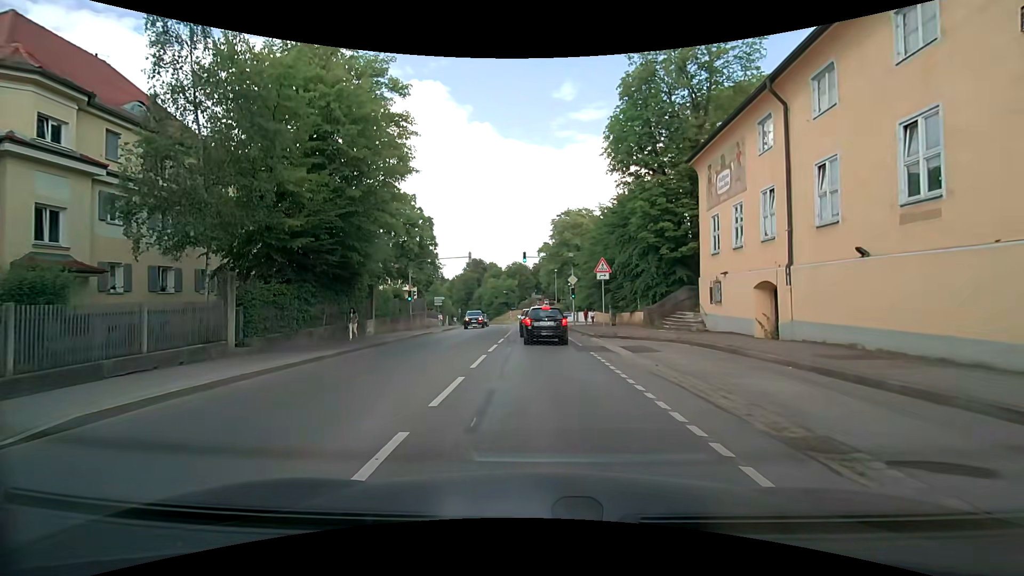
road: secondary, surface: asphalt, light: Day
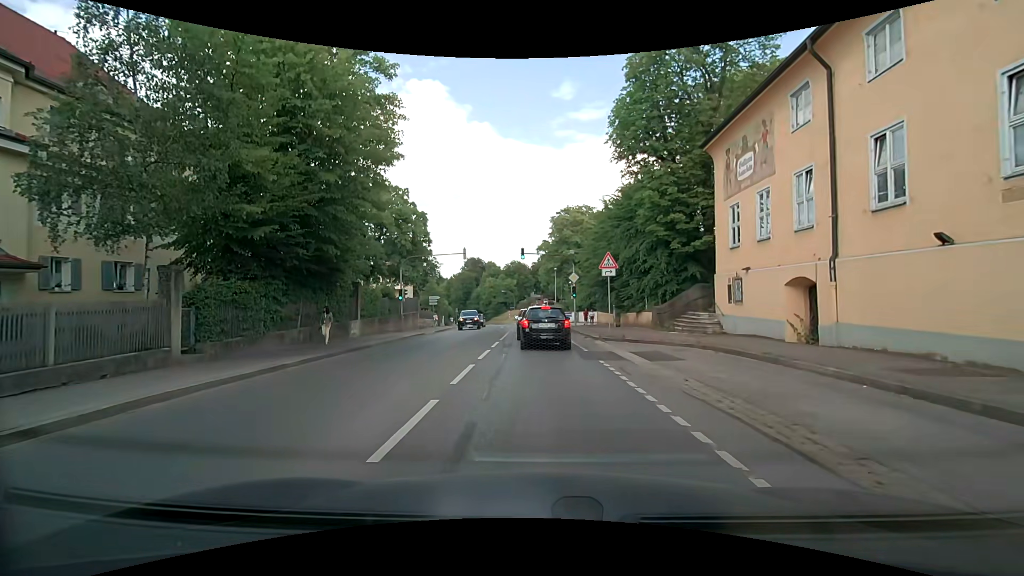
(0.0, +2.4) m; +1°
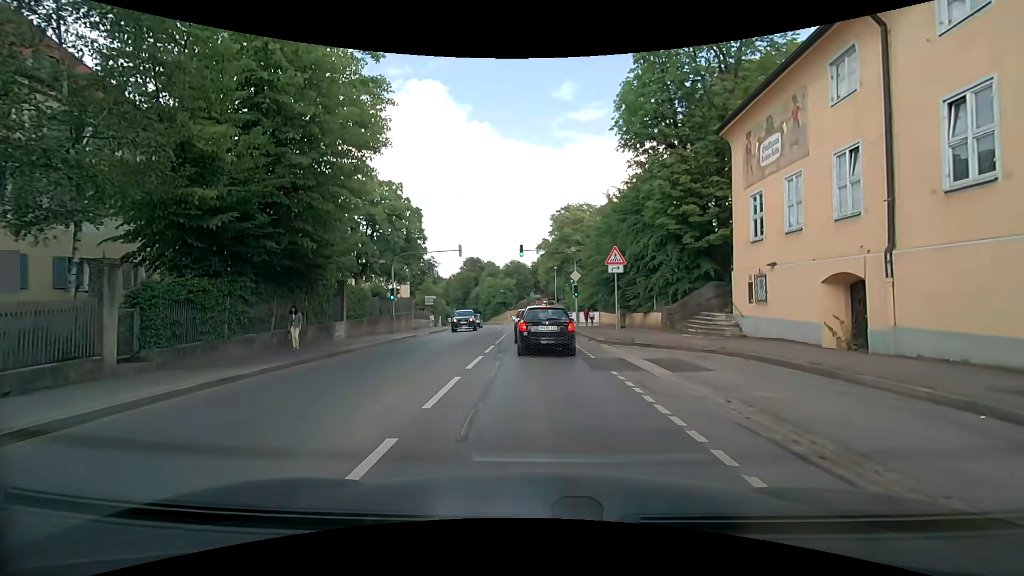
(0.0, +2.1) m; -2°
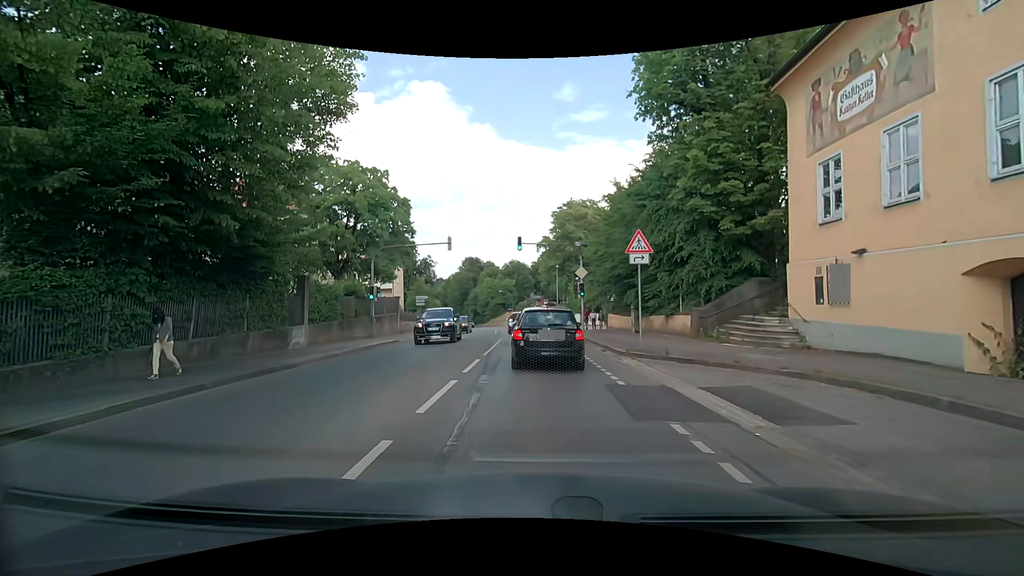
(+0.1, +4.5) m; +1°
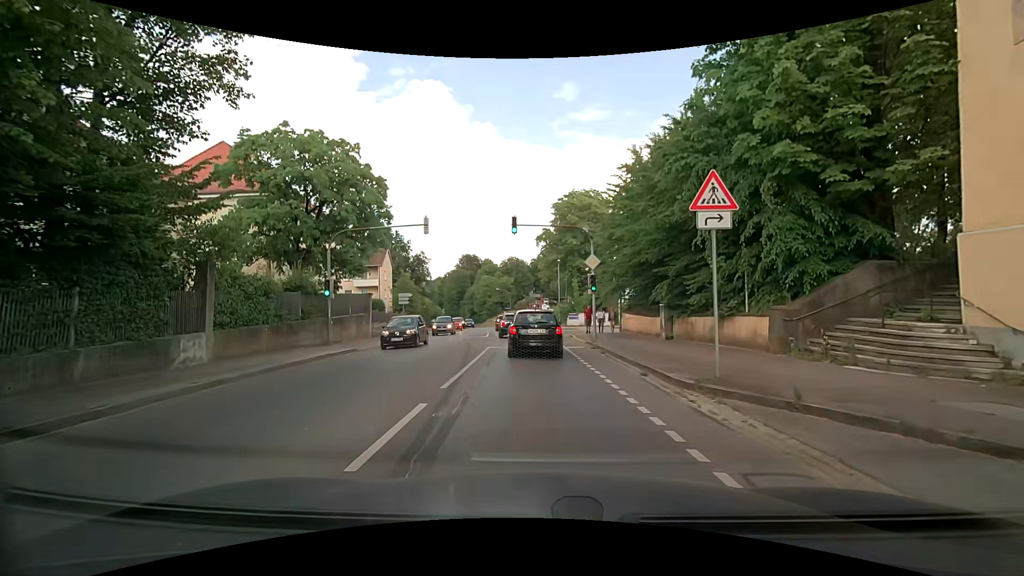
(0.0, +6.9) m; +1°
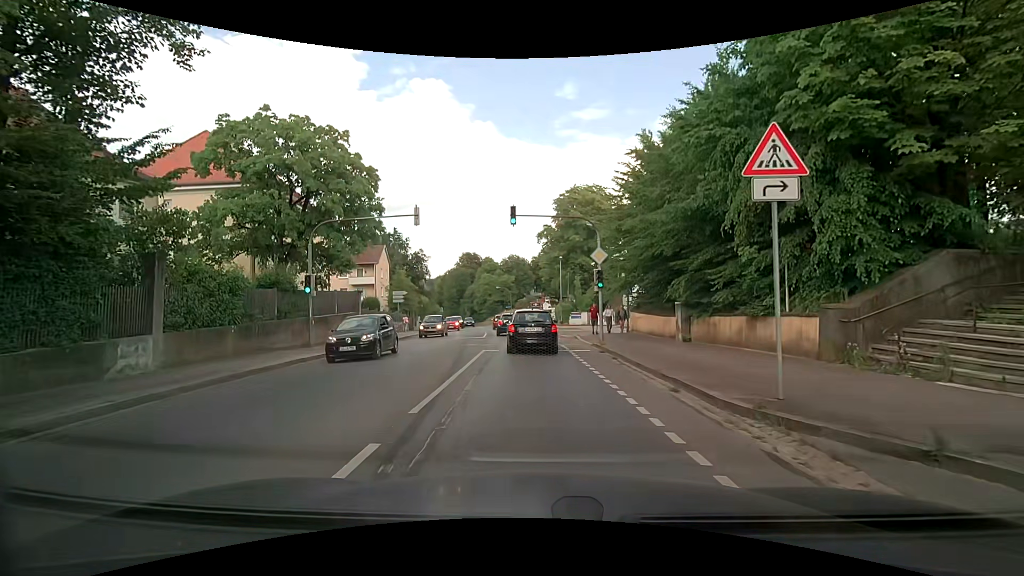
(-0.1, +2.3) m; -2°
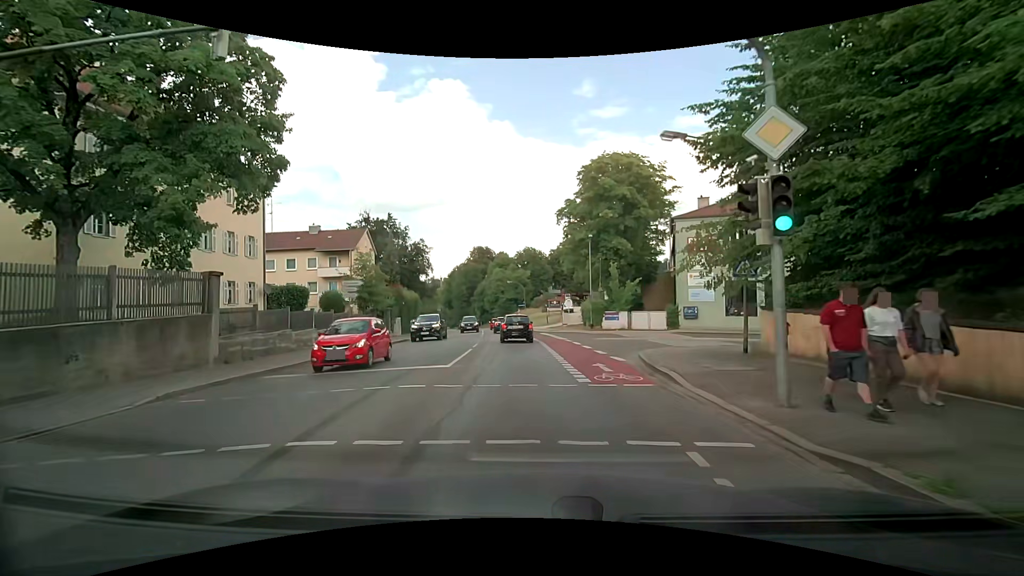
(+0.1, +16.2) m; 0°
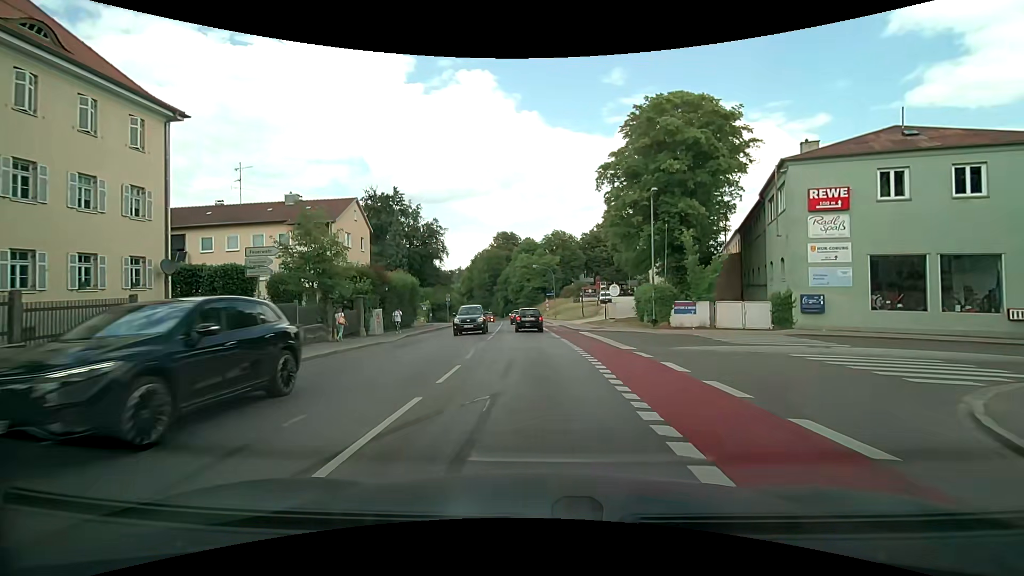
(-0.7, +13.3) m; -4°
(0, +10) (0, +20) (-1, +30) (-1, +40) (-2, +50) (-3, +60) (-4, +70) (-4, +80) (-5, +90) (-7, +100) m
